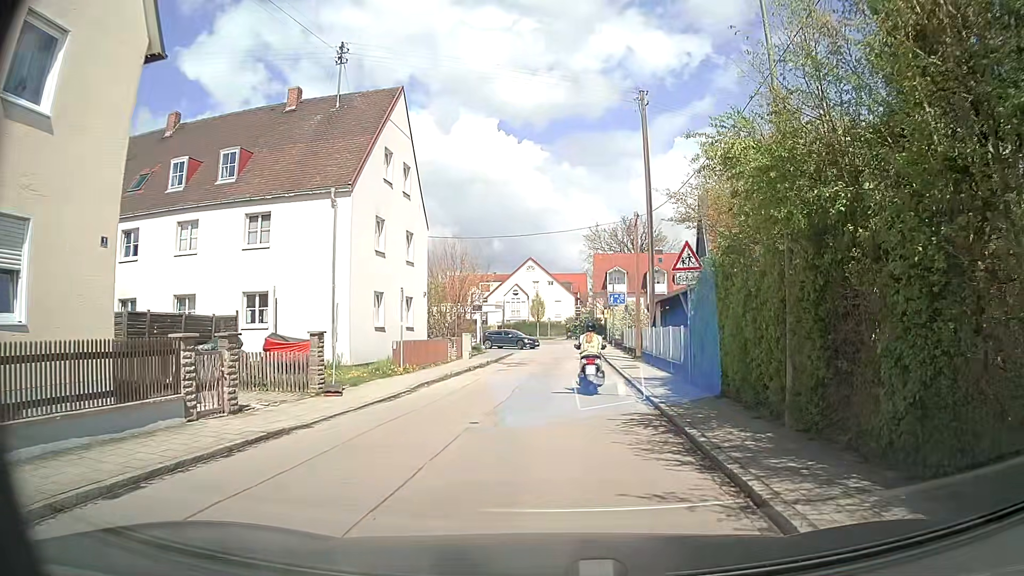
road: residential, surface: asphalt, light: Day
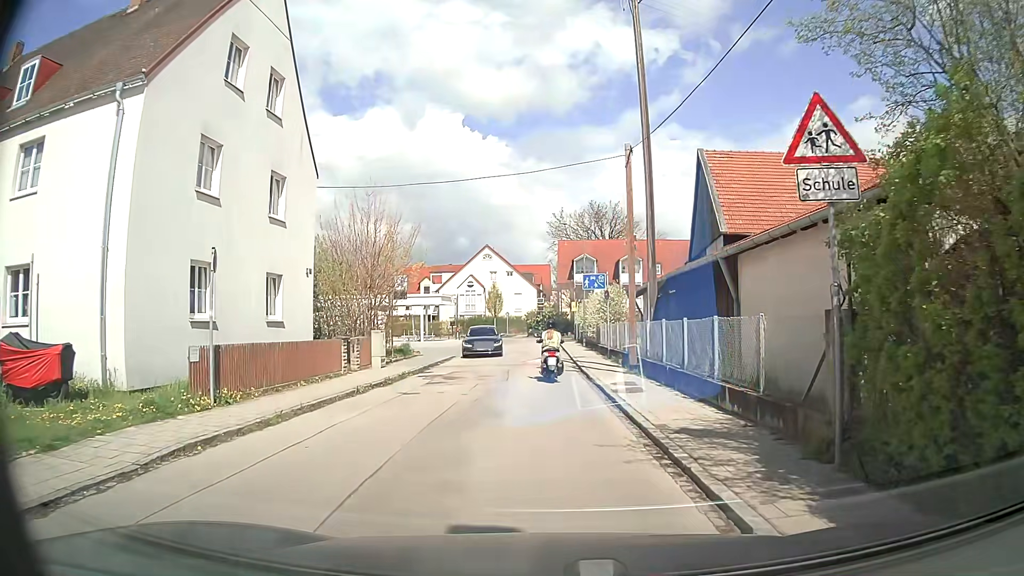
(+0.4, +10.6) m; +3°
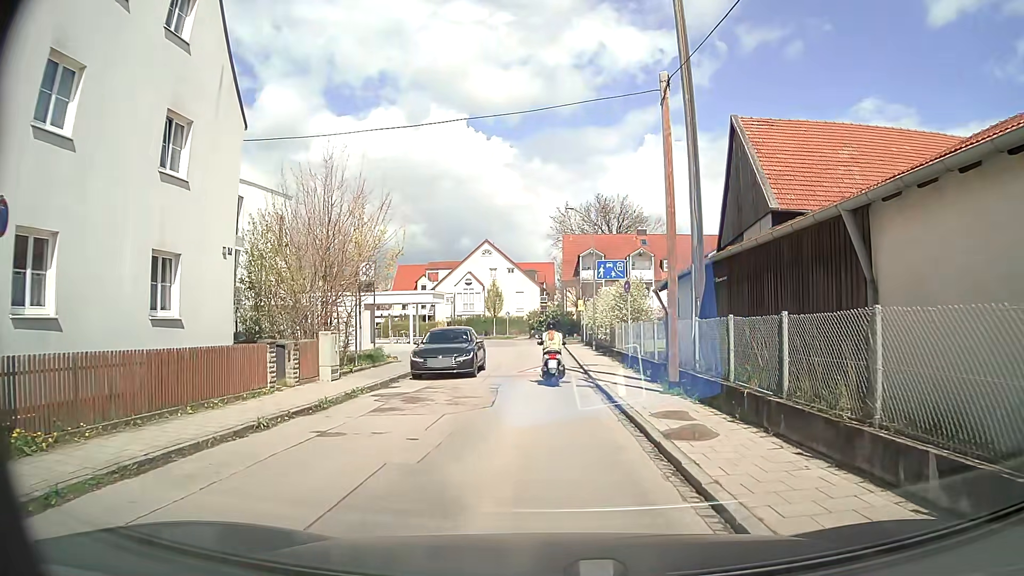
(0.0, +5.7) m; 0°
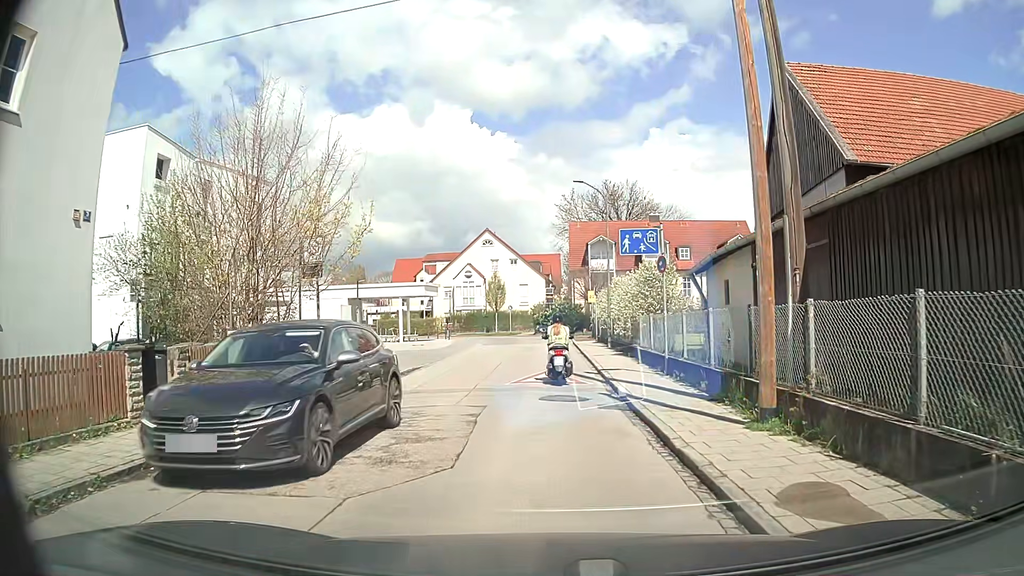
(0.0, +5.5) m; 0°
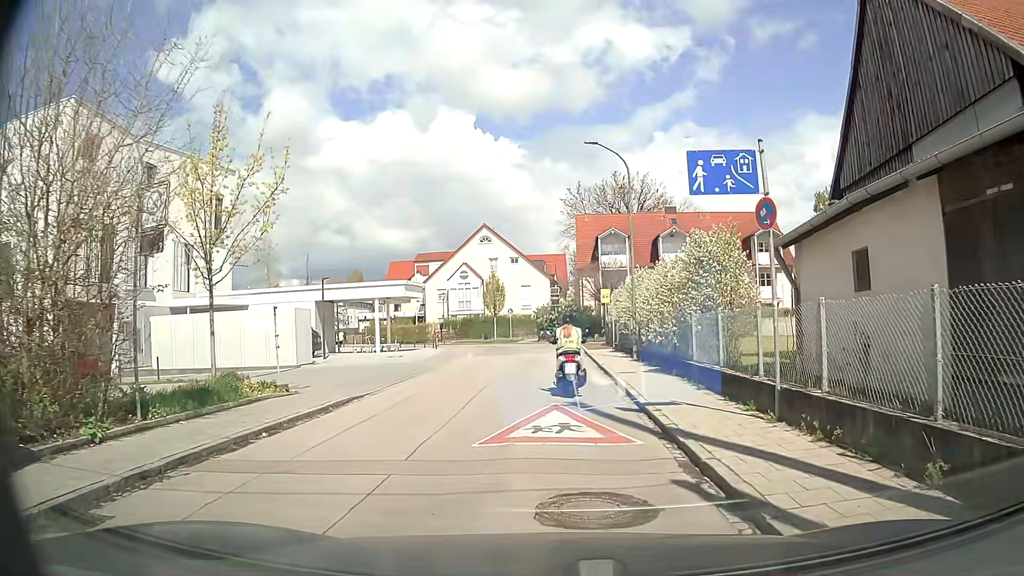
(0.0, +7.3) m; 0°
